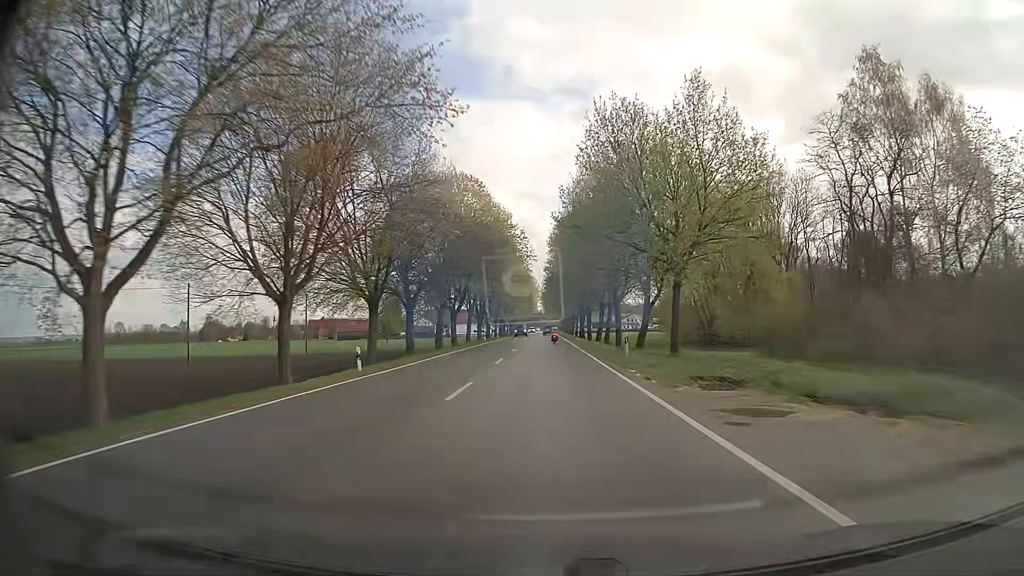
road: secondary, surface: asphalt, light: Day
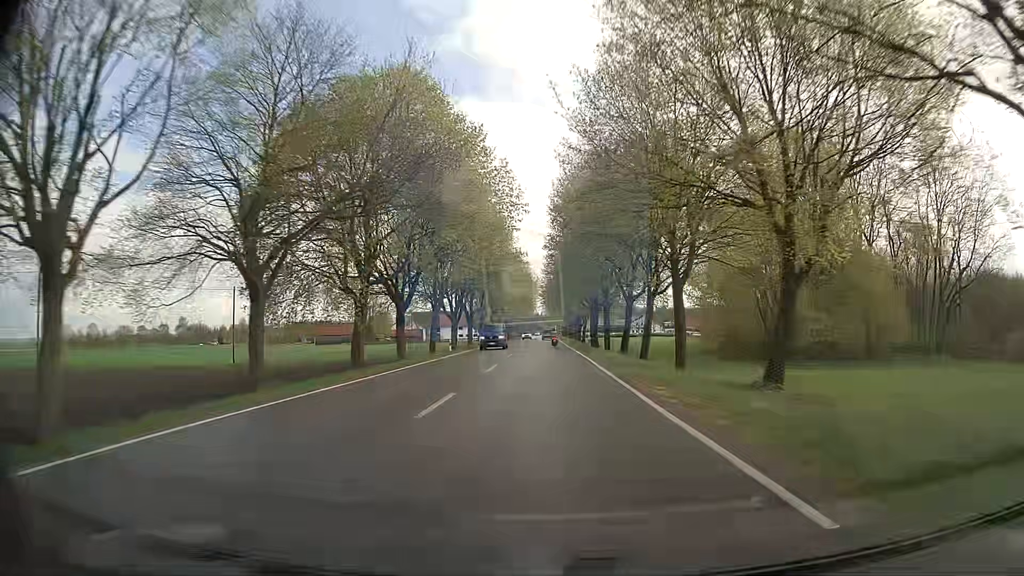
(+0.1, +26.6) m; 0°
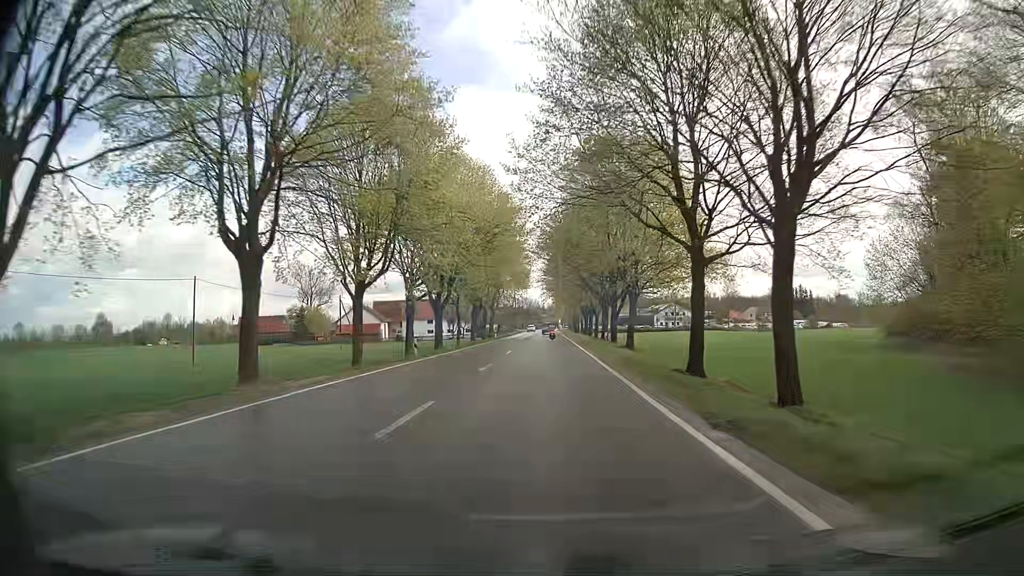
(-0.1, +62.5) m; 0°
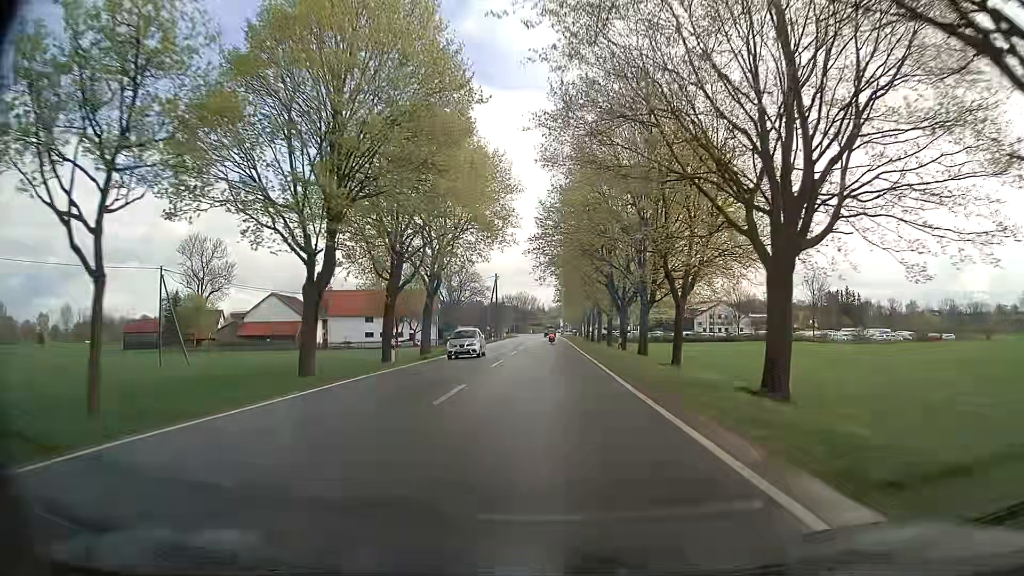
(0.0, +56.5) m; 0°
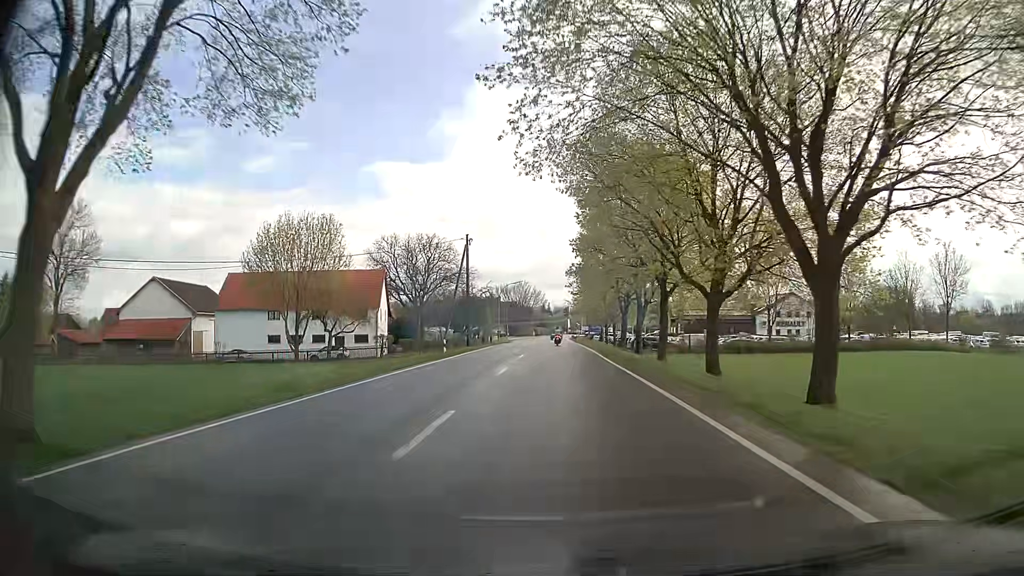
(+0.1, +41.0) m; 0°
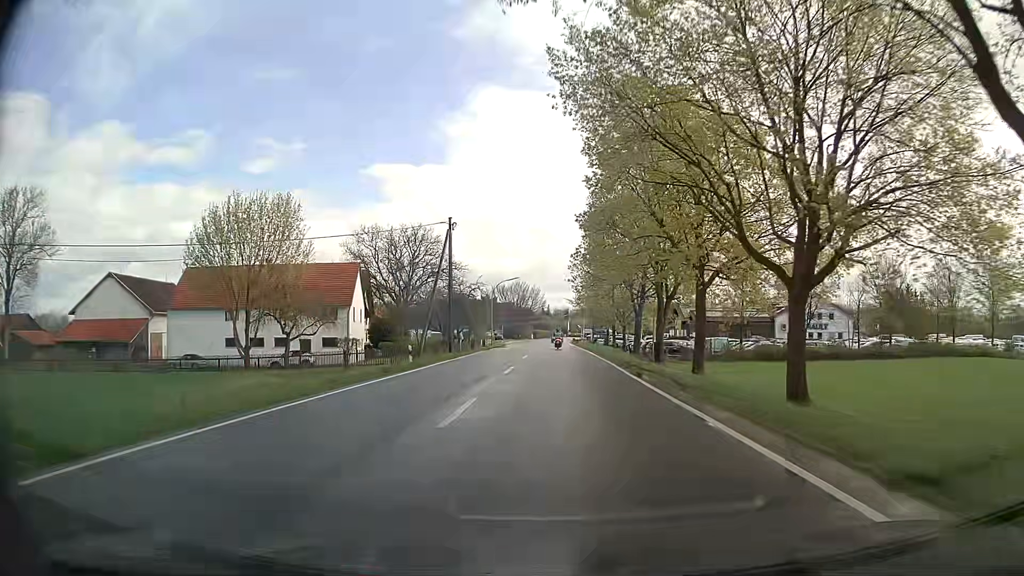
(0.0, +9.7) m; -1°
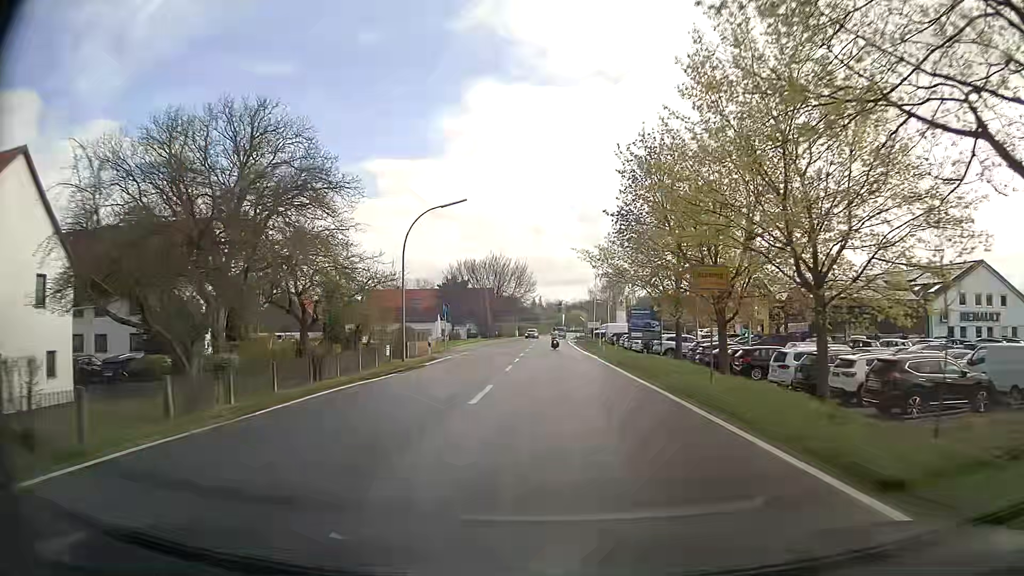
(+1.0, +44.6) m; +2°
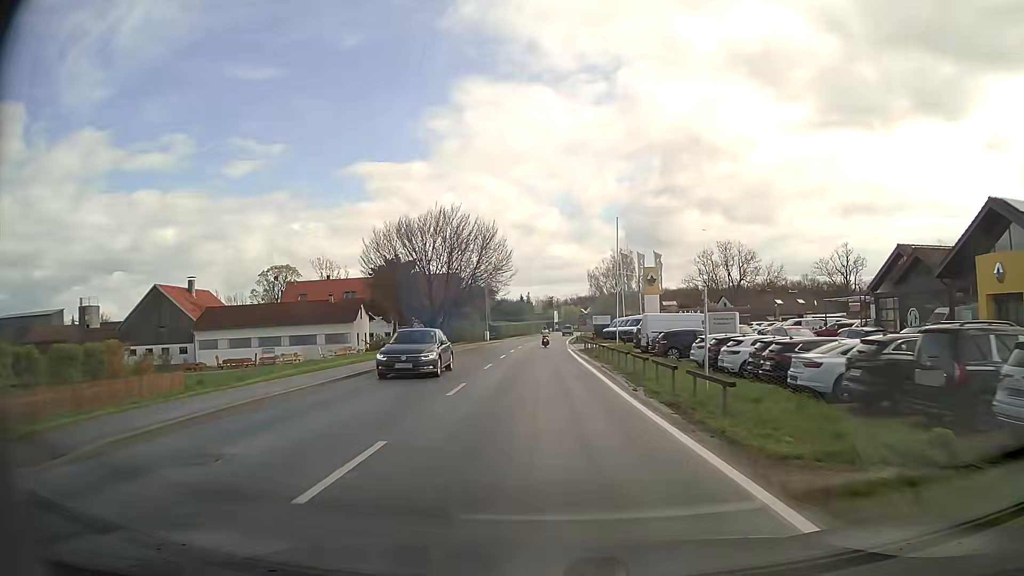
(+0.4, +37.8) m; 0°
(0, +10) (0, +20) (0, +30) (0, +40) (0, +50) (0, +60) (0, +70) (+1, +80) (+1, +90) (+2, +100) m
